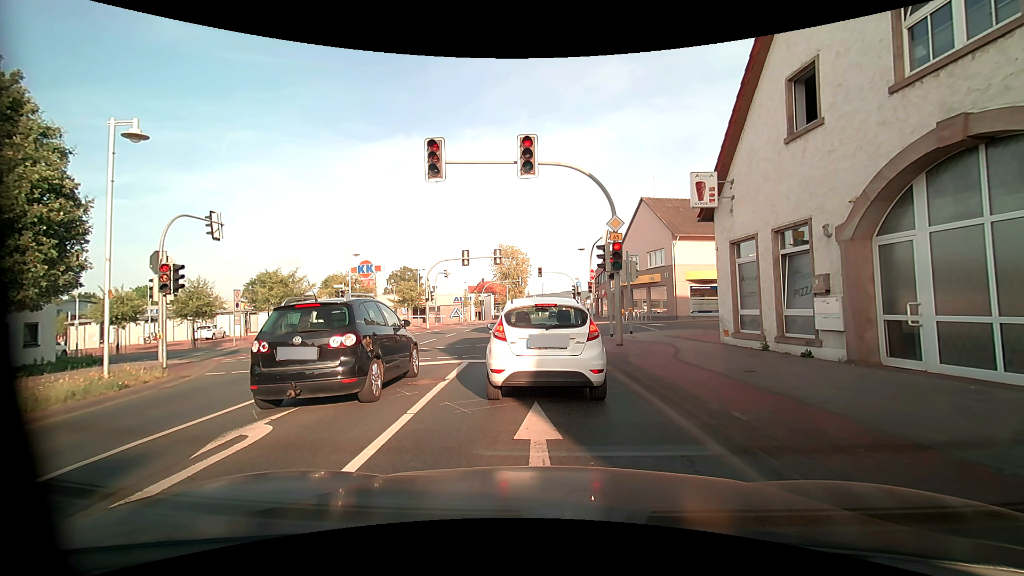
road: primary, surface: asphalt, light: Day
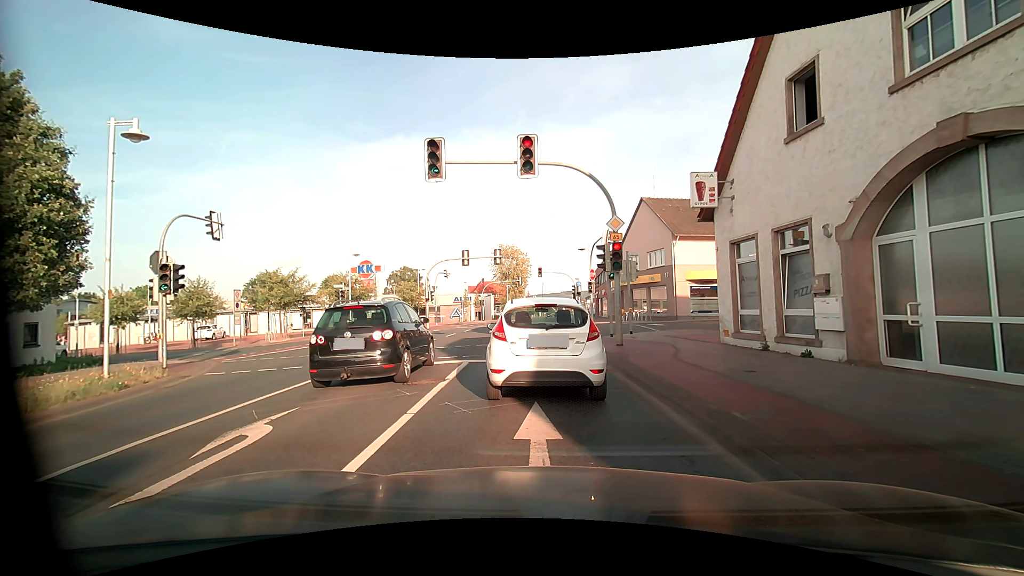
(0.0, 0.0) m; 0°
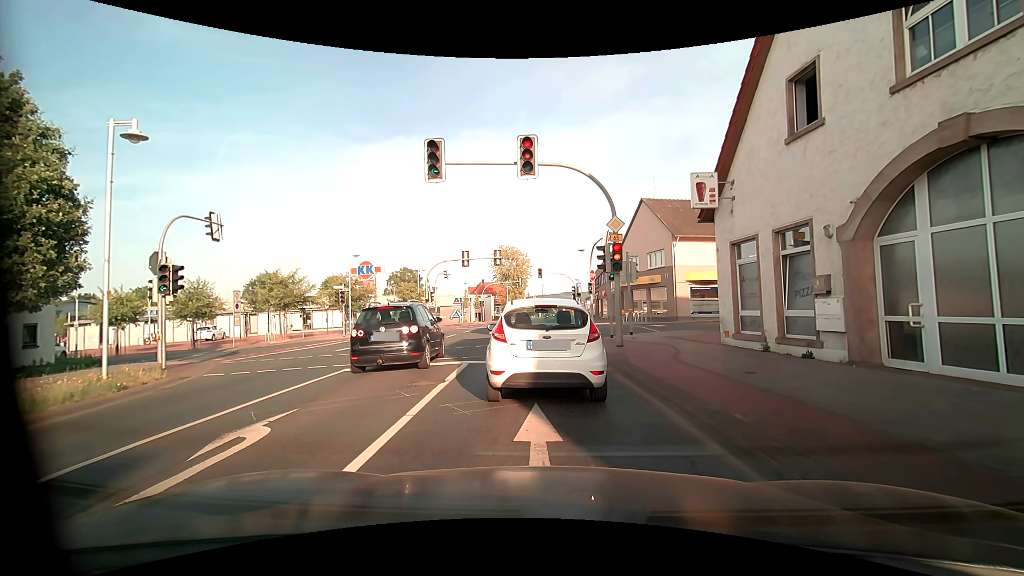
(0.0, 0.0) m; 0°
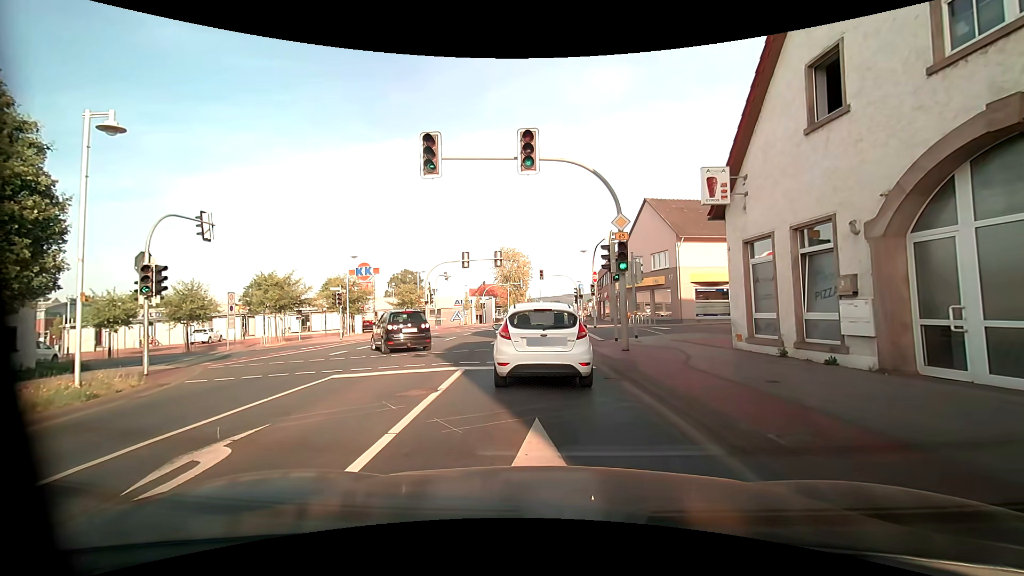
(0.0, +0.9) m; -2°
